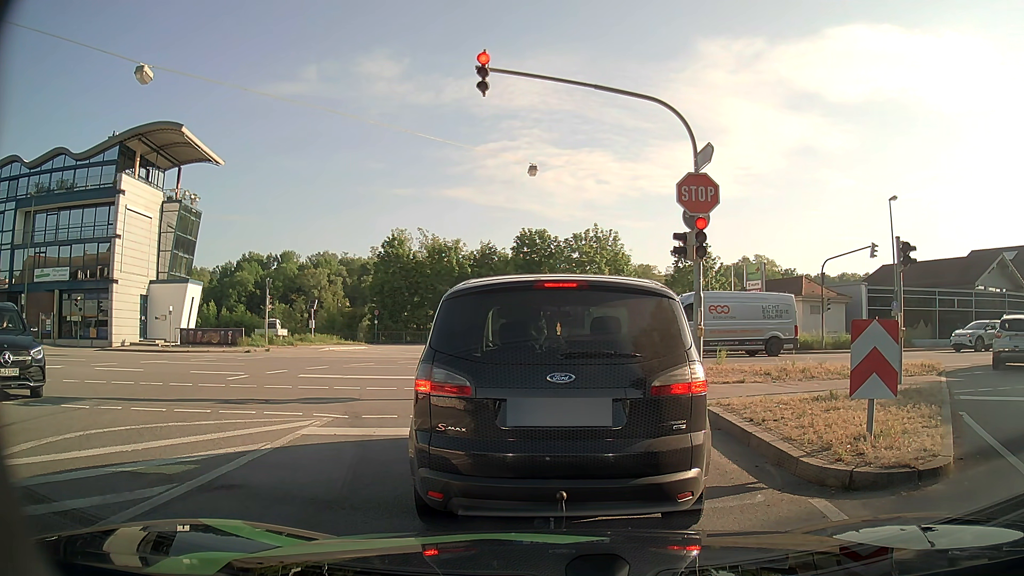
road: tertiary_link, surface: asphalt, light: Day
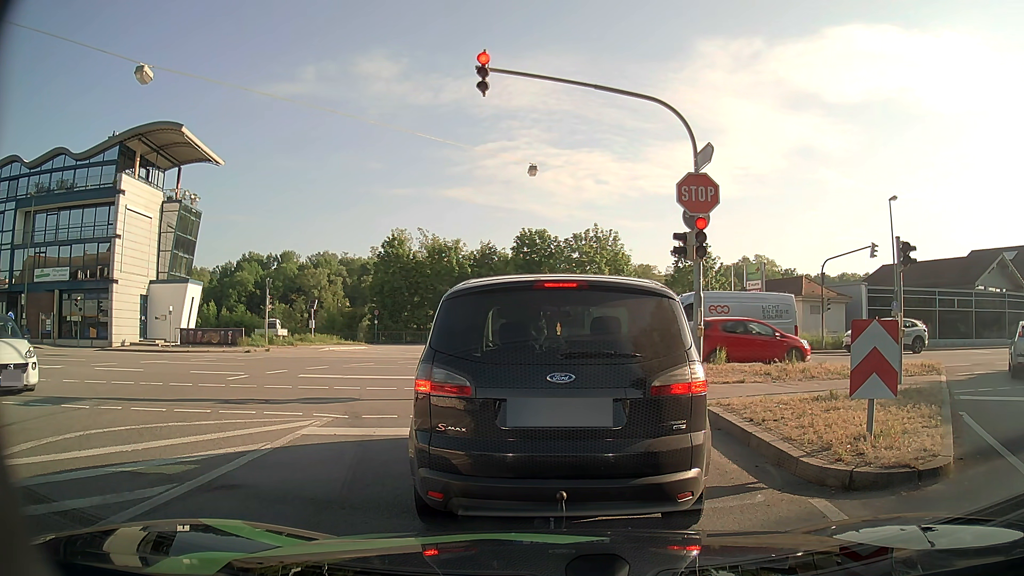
(0.0, 0.0) m; 0°
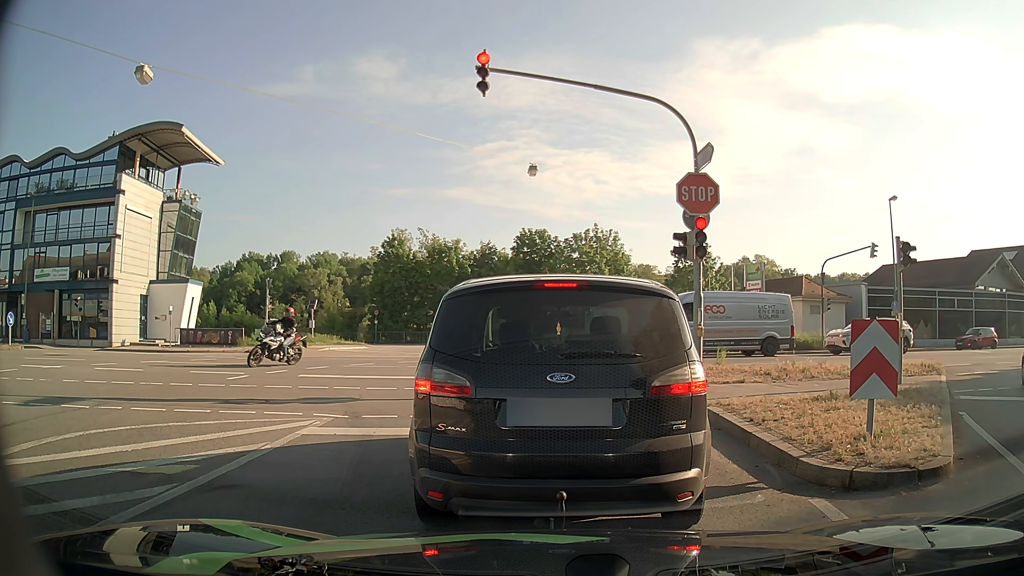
(0.0, 0.0) m; 0°
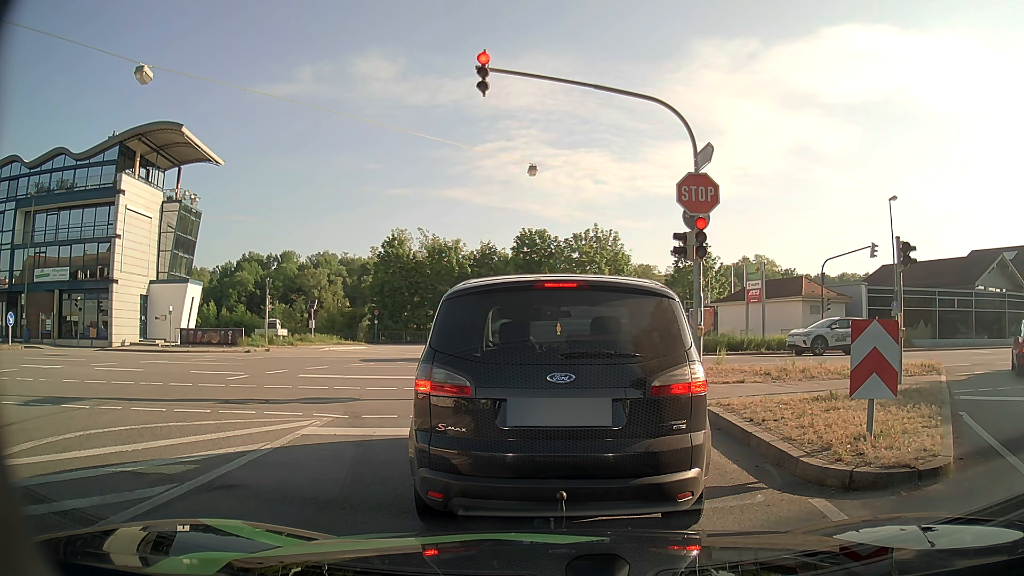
(0.0, 0.0) m; 0°
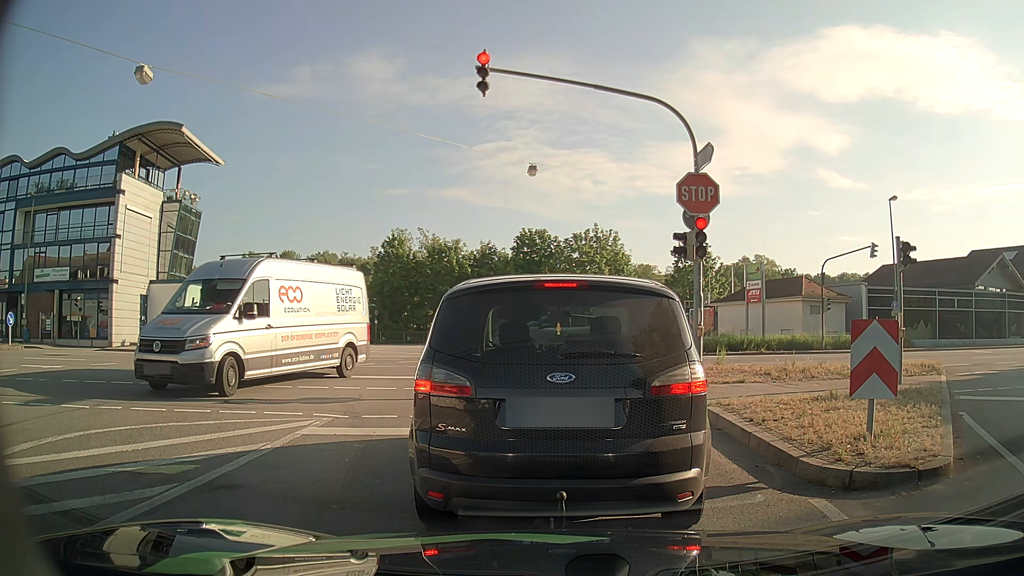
(0.0, 0.0) m; 0°
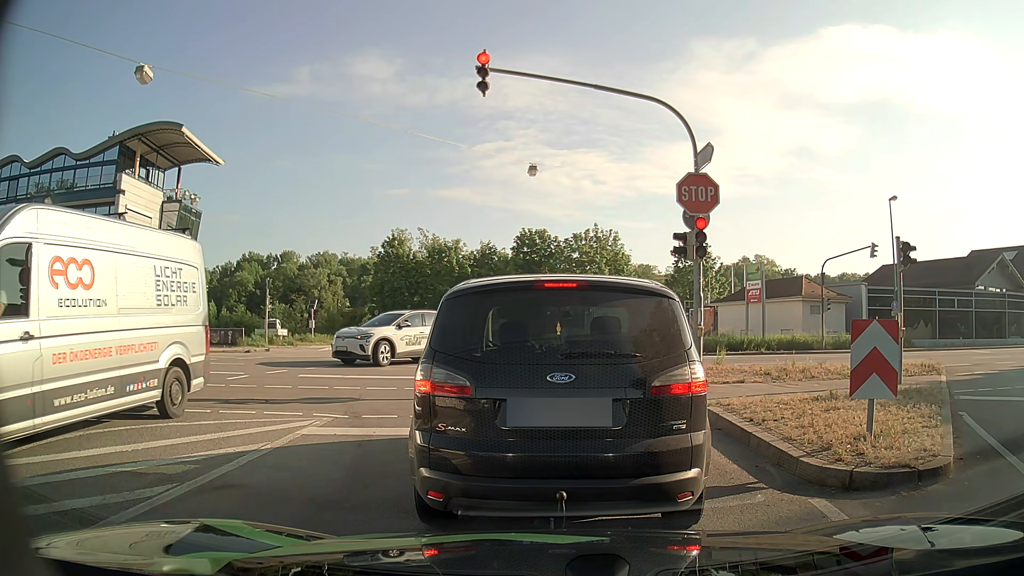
(0.0, 0.0) m; 0°
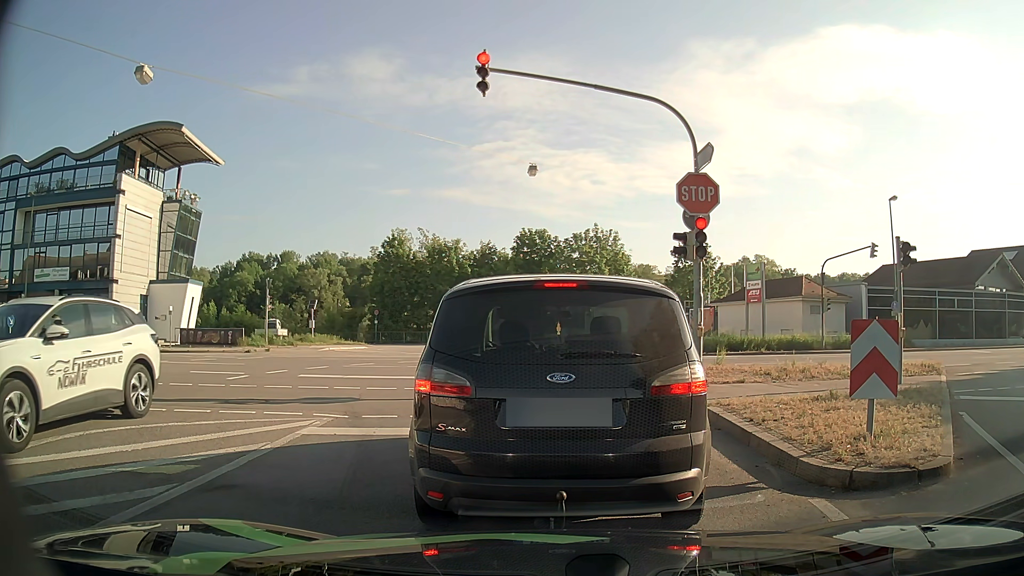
(0.0, 0.0) m; 0°
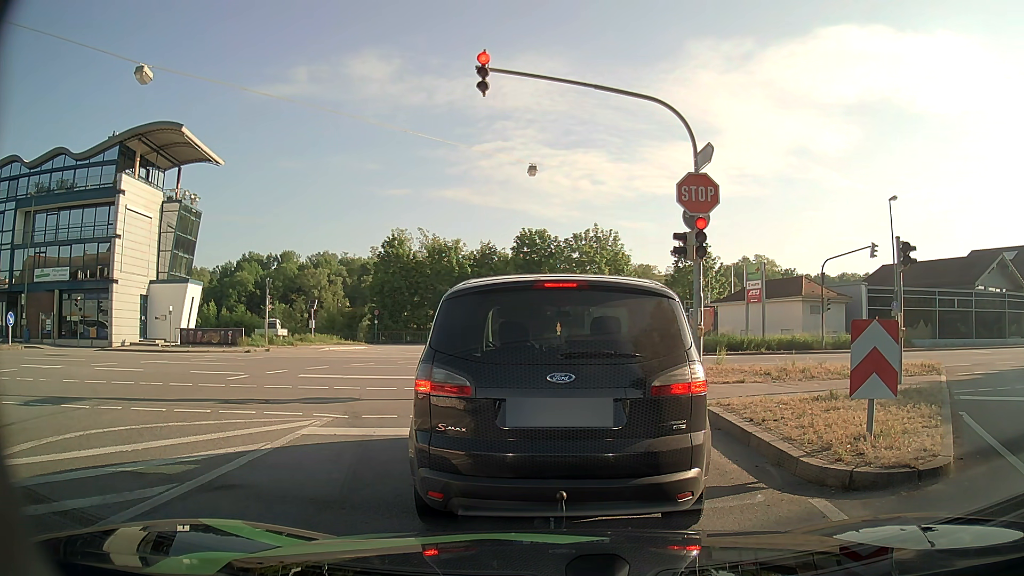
(0.0, 0.0) m; 0°
